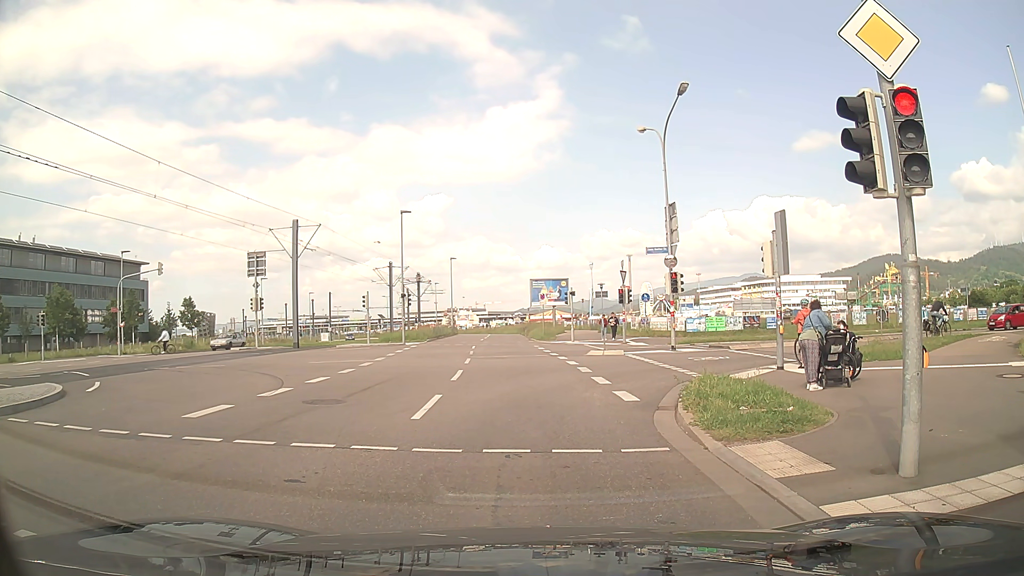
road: secondary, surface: asphalt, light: Day
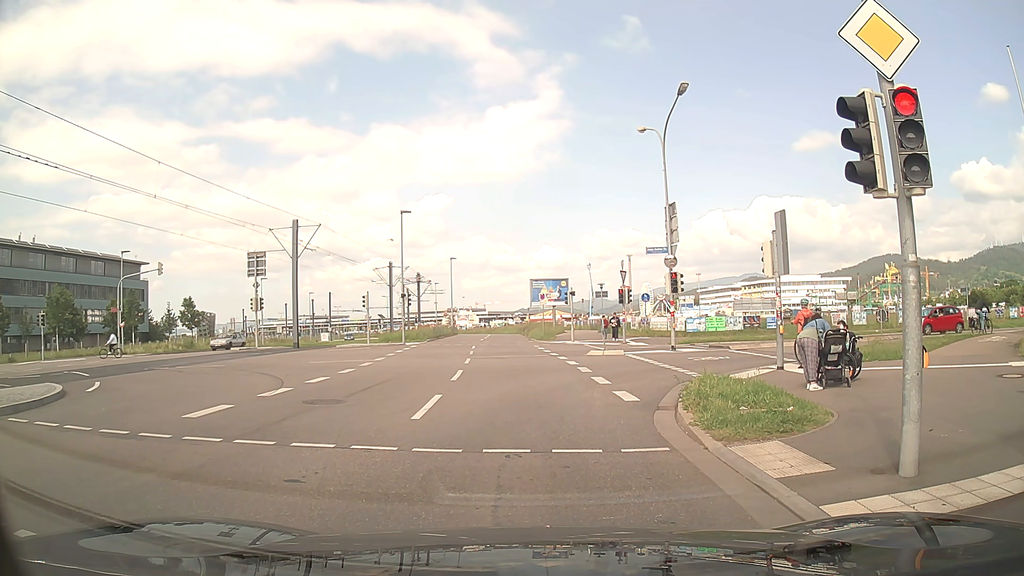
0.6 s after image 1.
(0.0, 0.0) m; 0°
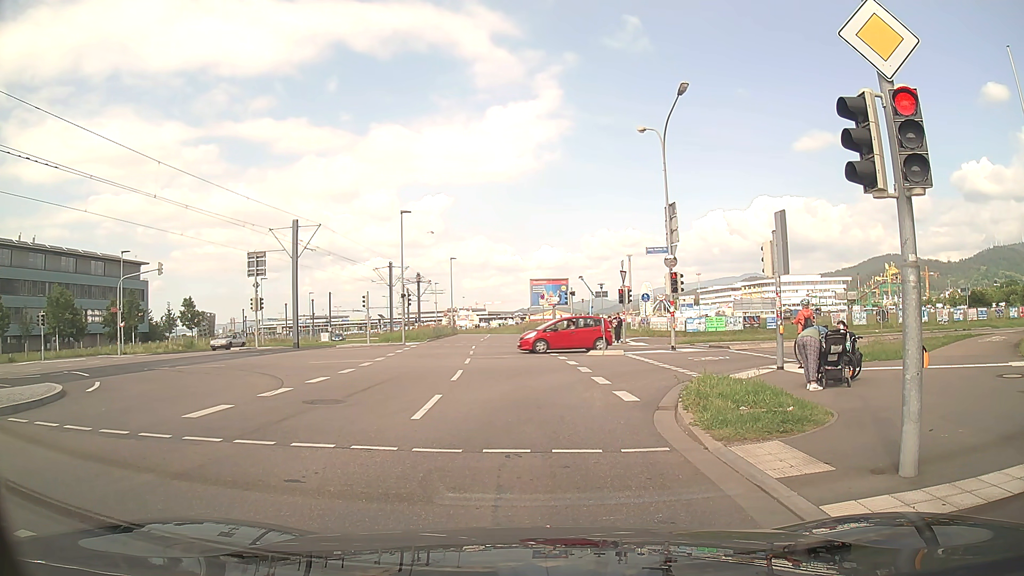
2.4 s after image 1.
(0.0, 0.0) m; 0°
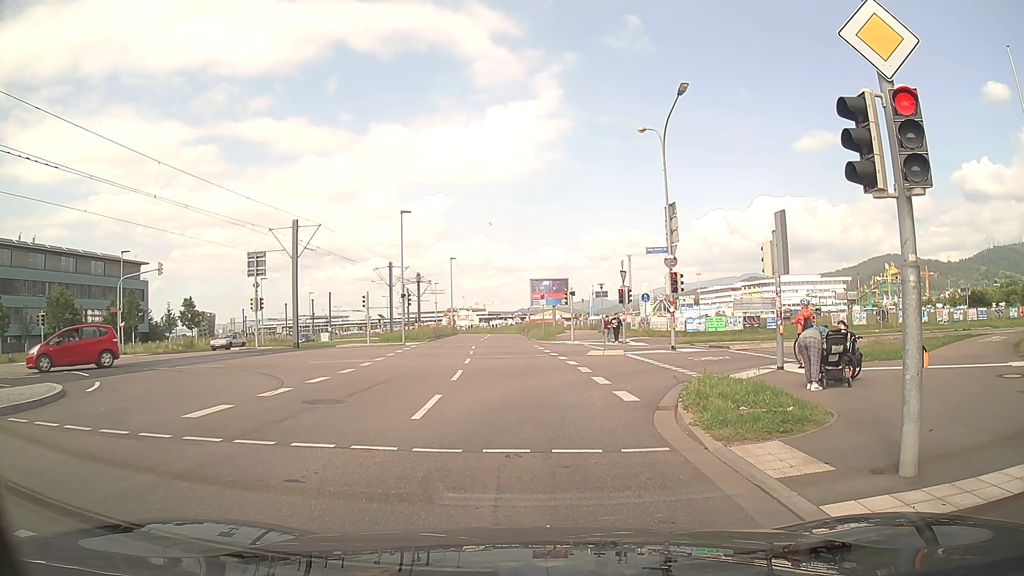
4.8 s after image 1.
(0.0, 0.0) m; 0°
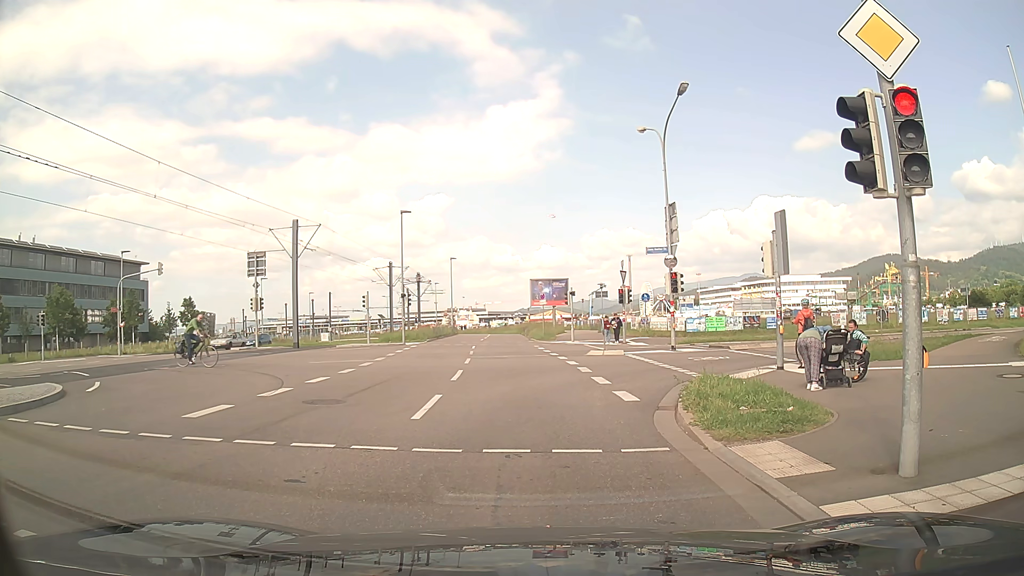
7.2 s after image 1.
(0.0, 0.0) m; 0°
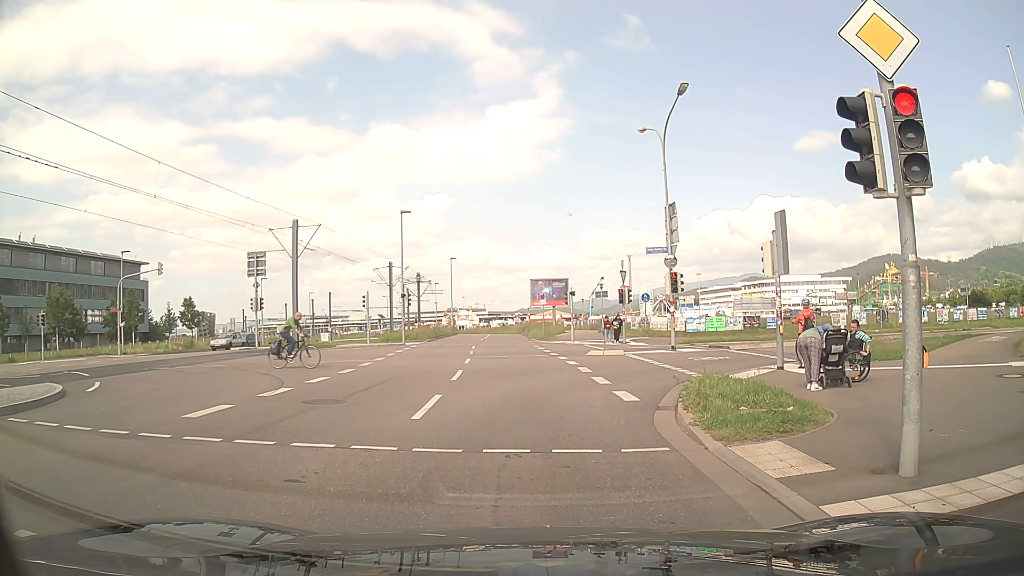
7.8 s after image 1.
(0.0, 0.0) m; 0°
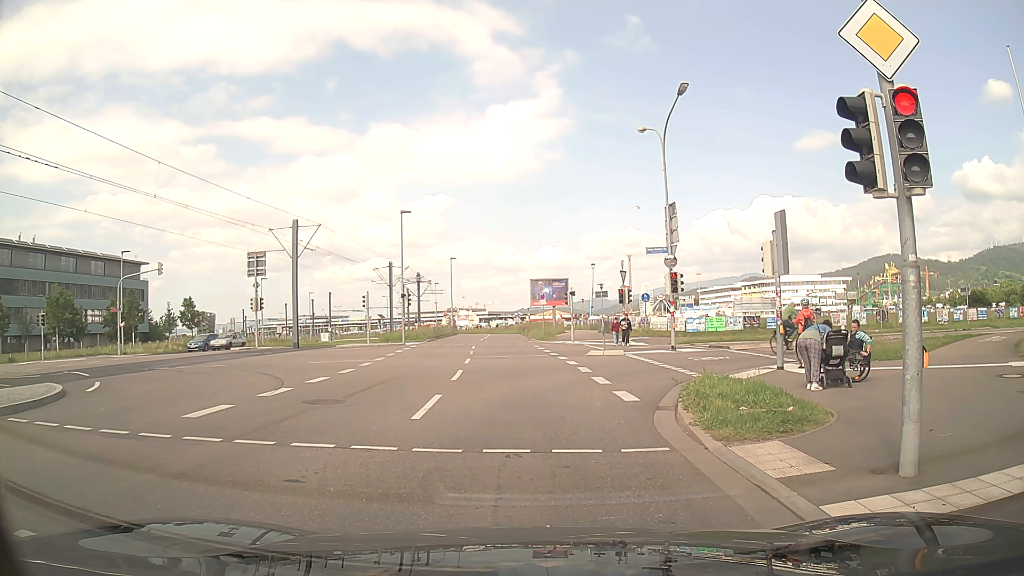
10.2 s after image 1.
(0.0, 0.0) m; 0°
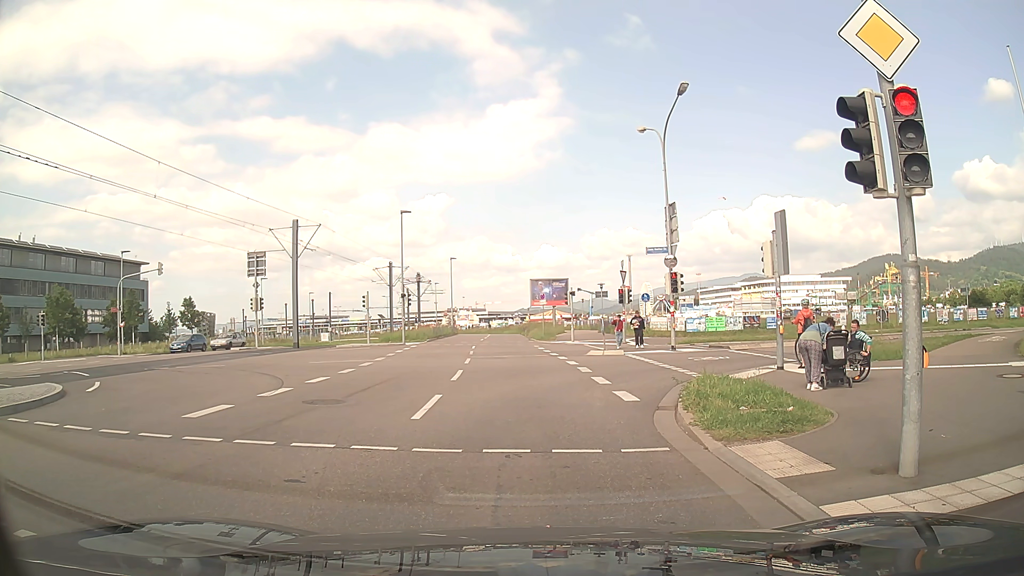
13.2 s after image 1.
(0.0, 0.0) m; 0°
